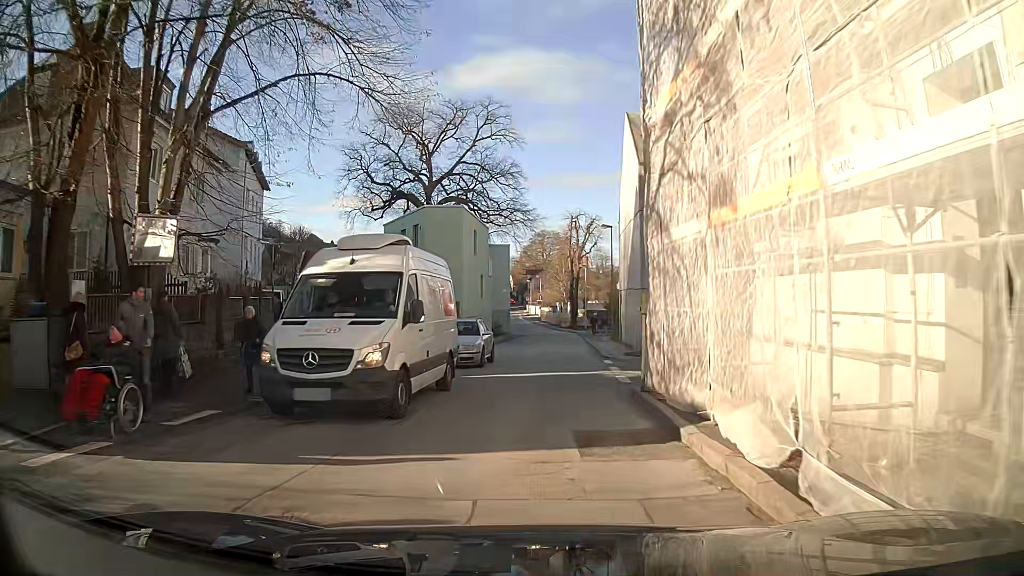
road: primary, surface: asphalt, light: Day
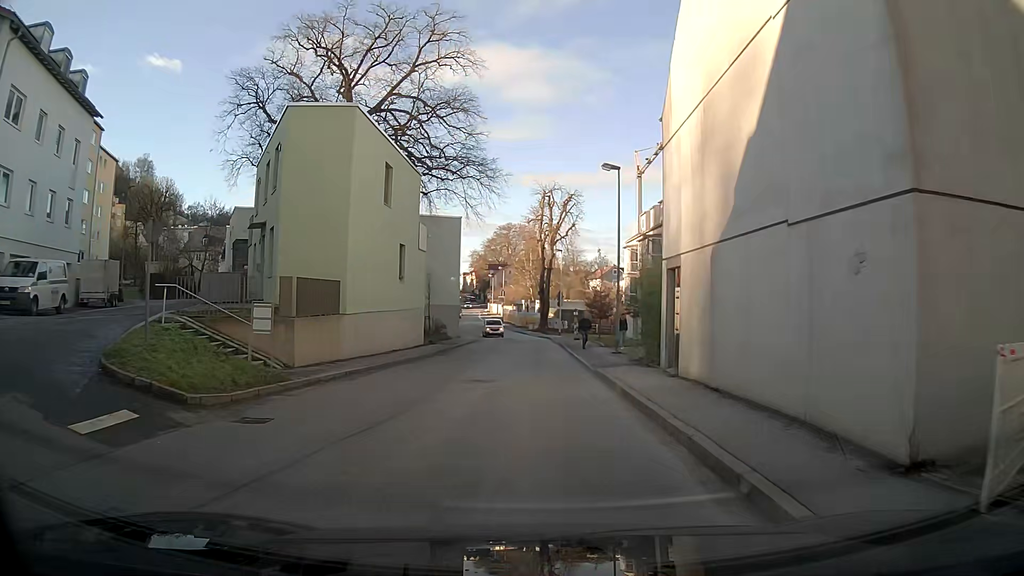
(+0.6, +19.8) m; +3°
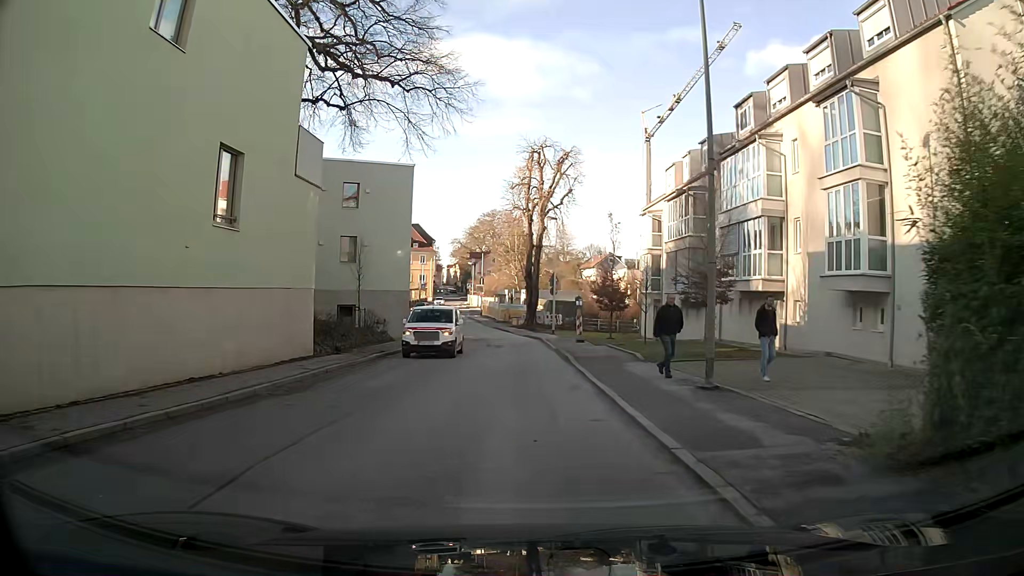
(+0.2, +17.2) m; +1°
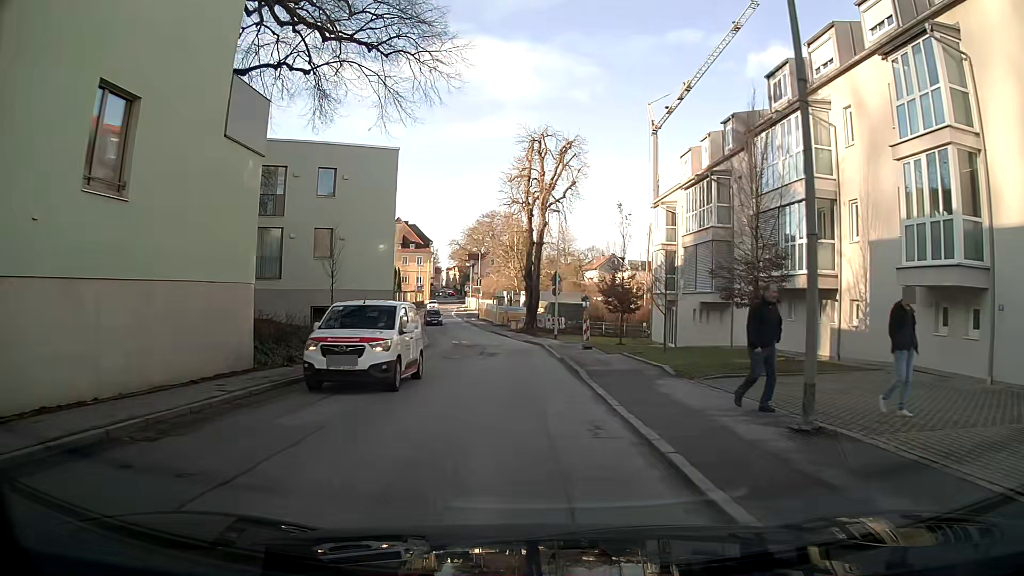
(0.0, +4.6) m; 0°
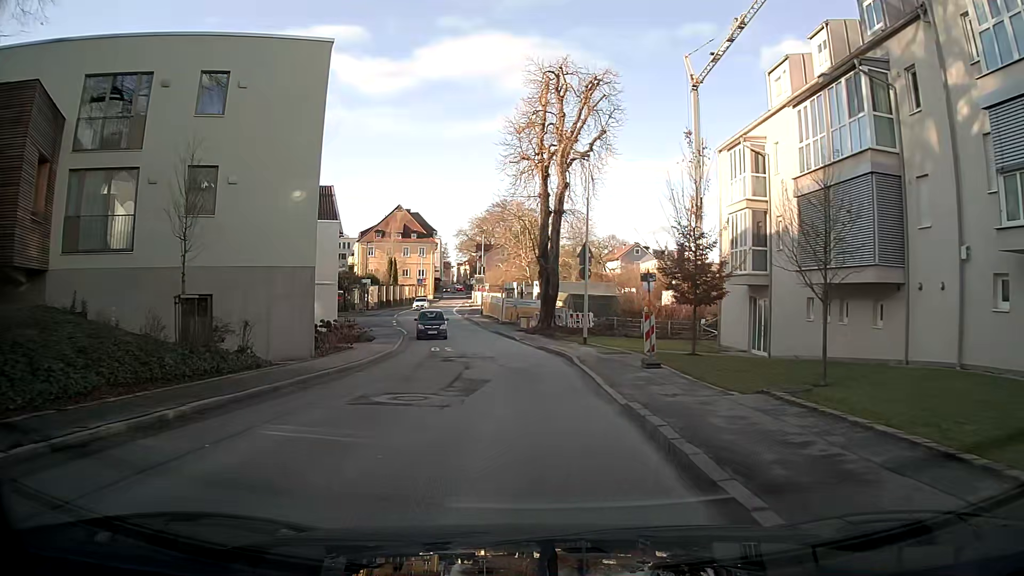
(-0.1, +14.0) m; -1°
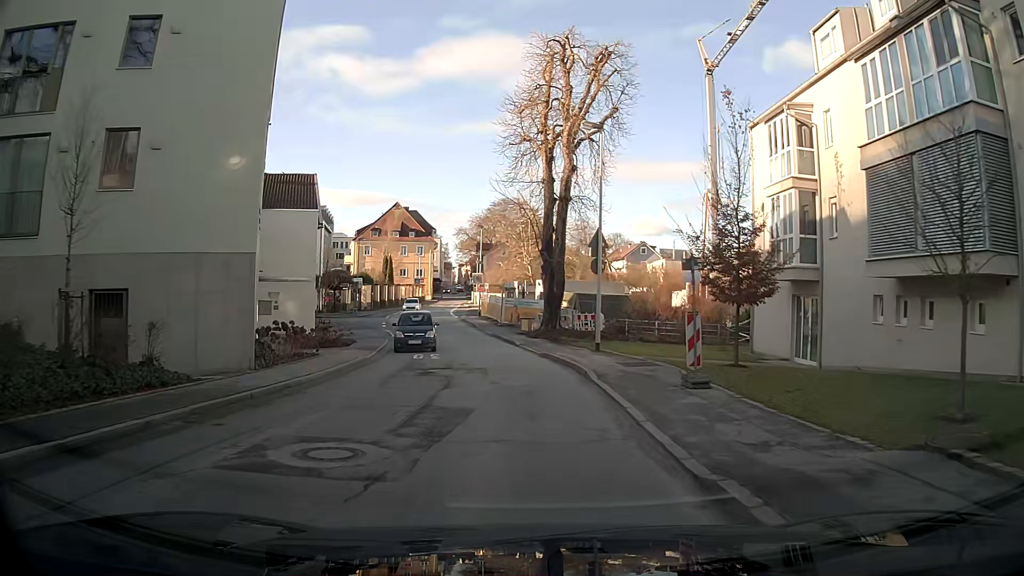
(0.0, +4.7) m; -1°
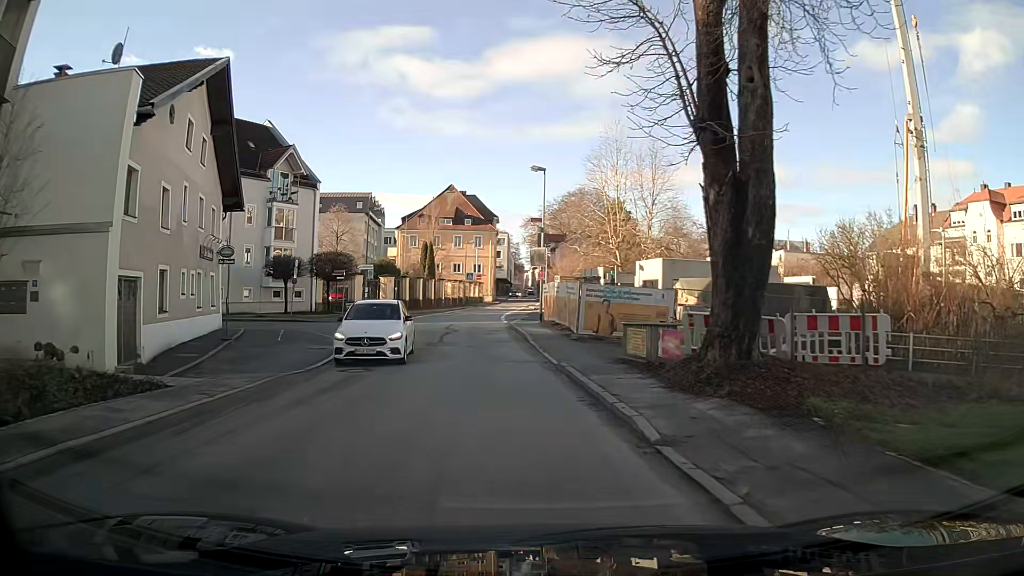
(-1.2, +23.3) m; -7°
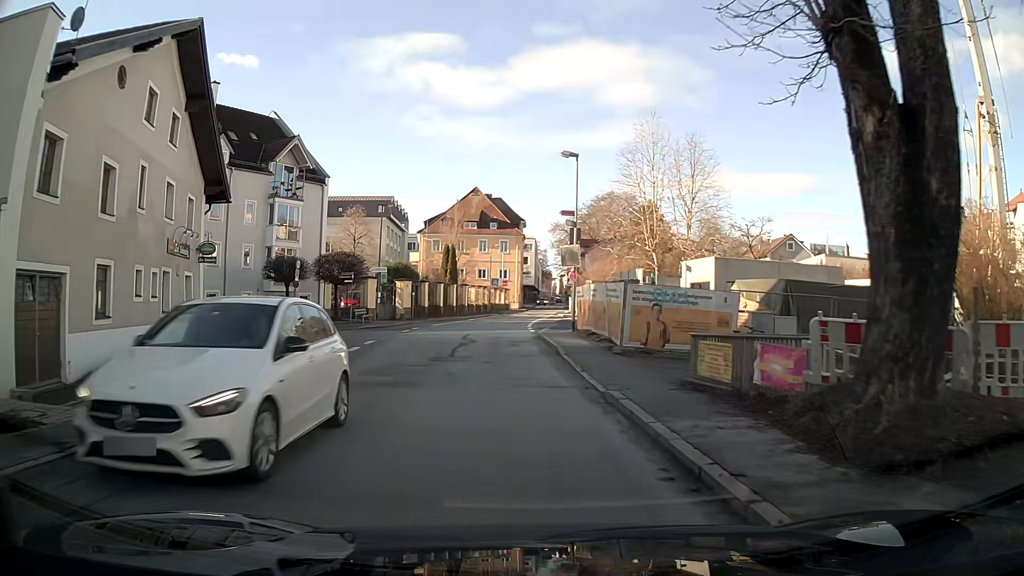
(-0.1, +4.6) m; -3°
(0, +10) (-1, +20) (-1, +30) (-1, +40) (0, +50) (+1, +60) (+2, +70) (+3, +80) (+4, +90) (+5, +100) m
